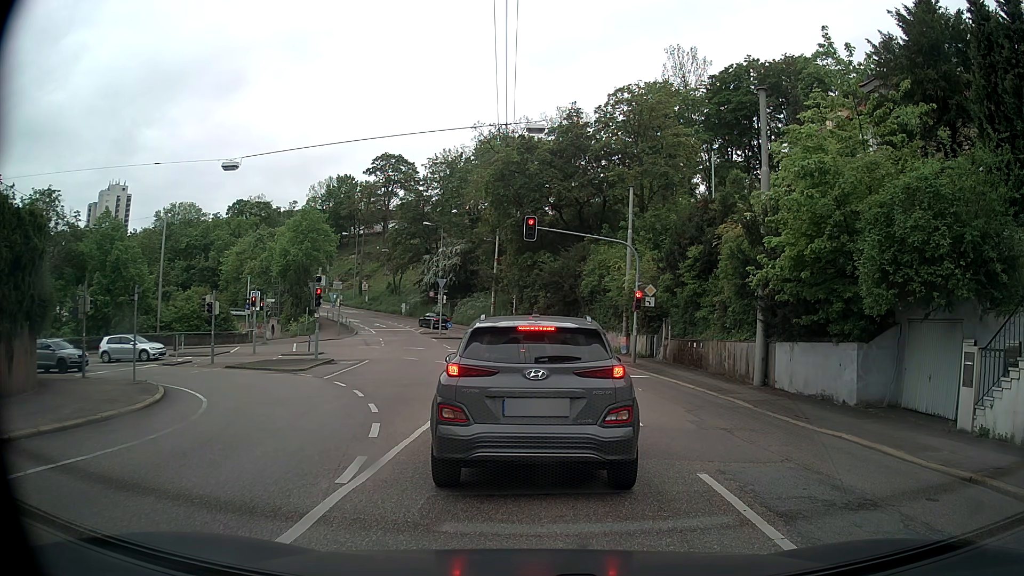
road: secondary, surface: asphalt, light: Day
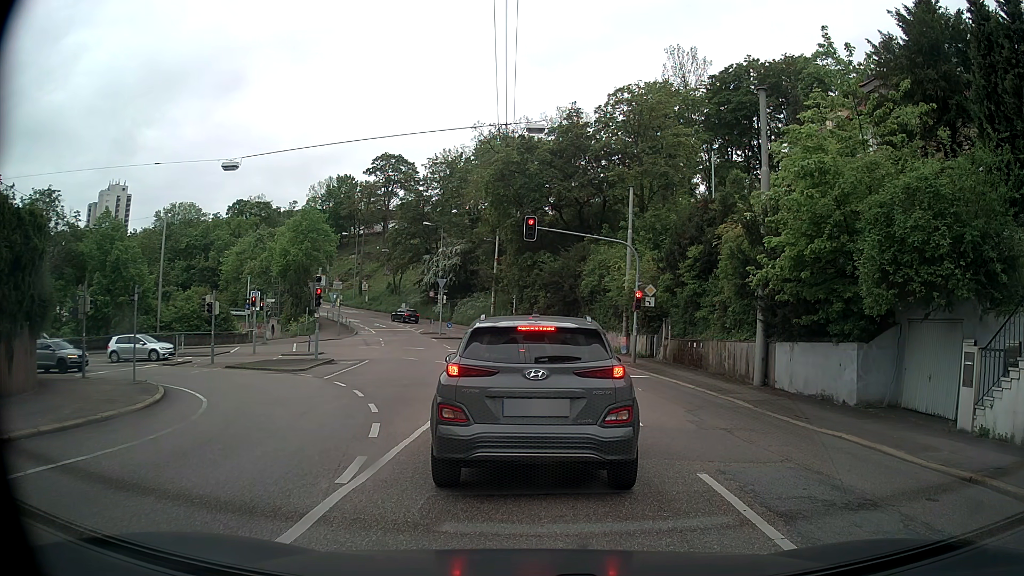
(0.0, 0.0) m; 0°
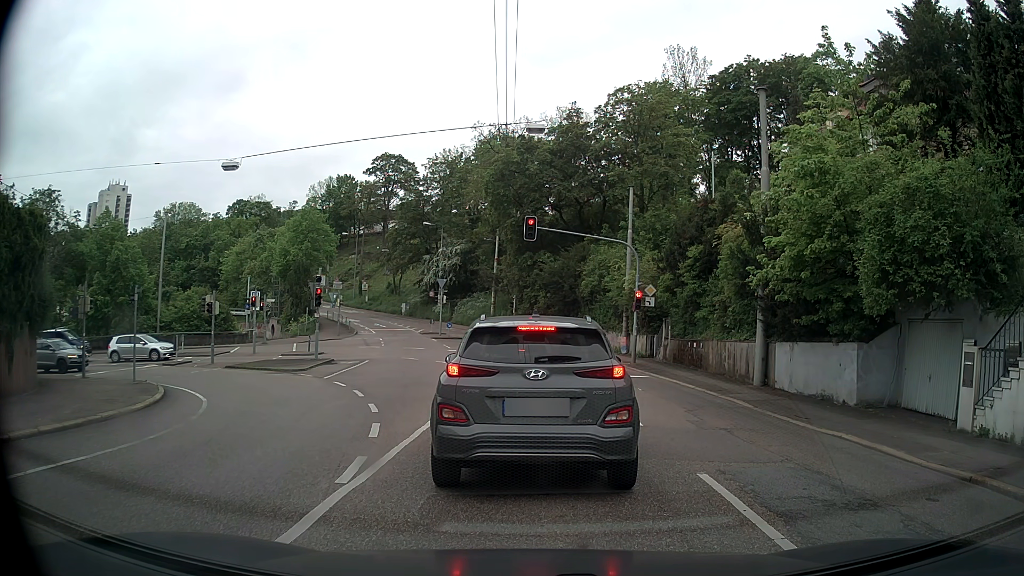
(0.0, 0.0) m; 0°
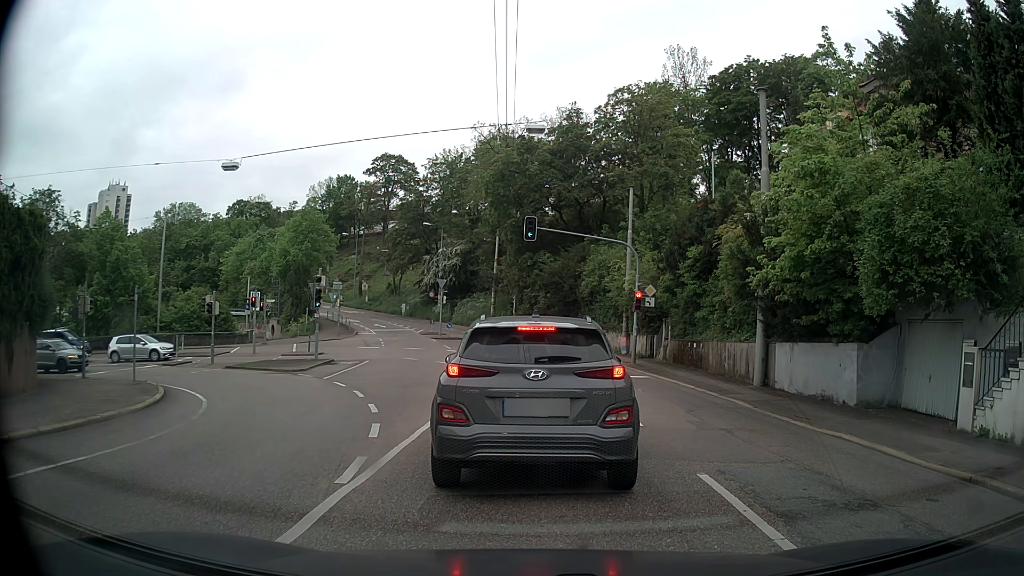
(0.0, 0.0) m; 0°
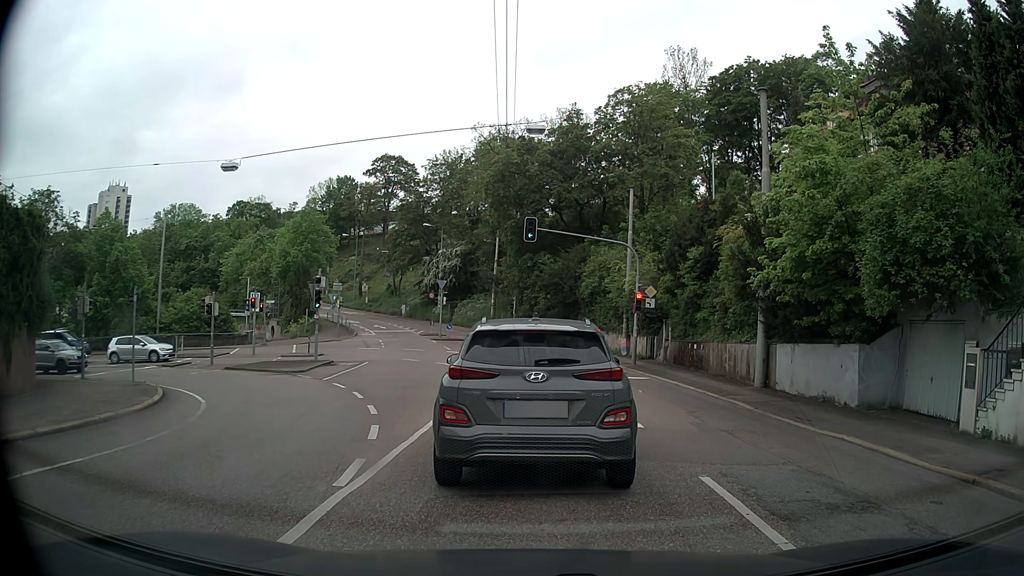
(0.0, 0.0) m; 0°
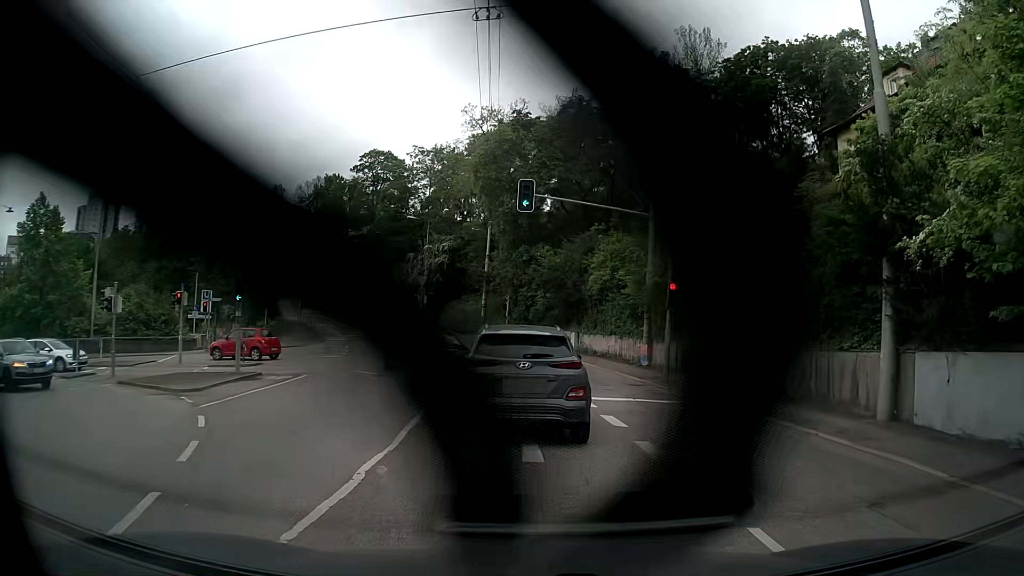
(+0.1, +8.6) m; +1°
(0, +10) (-1, +20) (-7, +28) (-16, +32) (-26, +30) (-35, +25) (-43, +20) (-51, +14) (-59, +8) (-67, +2) m
